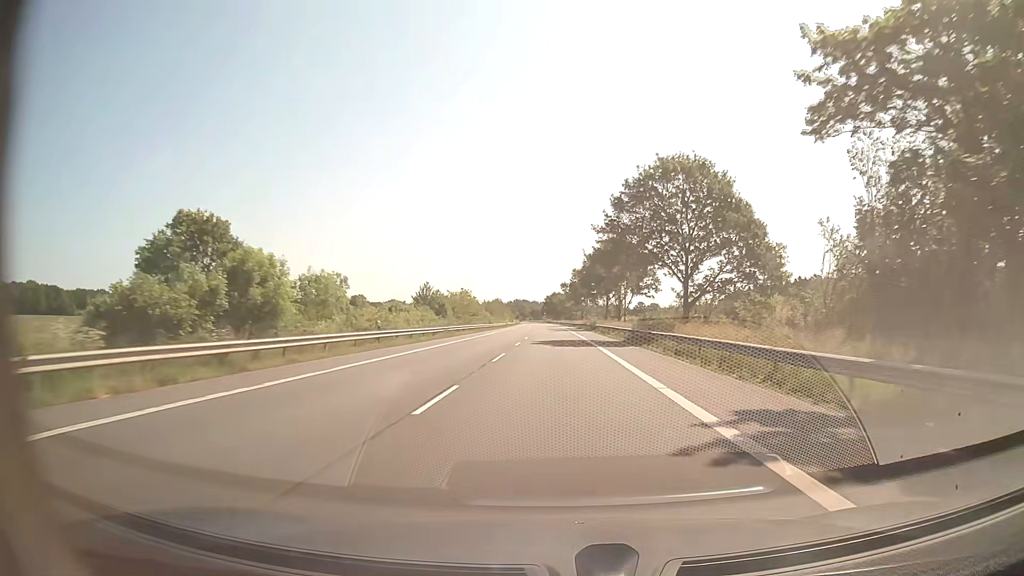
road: secondary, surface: asphalt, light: Day
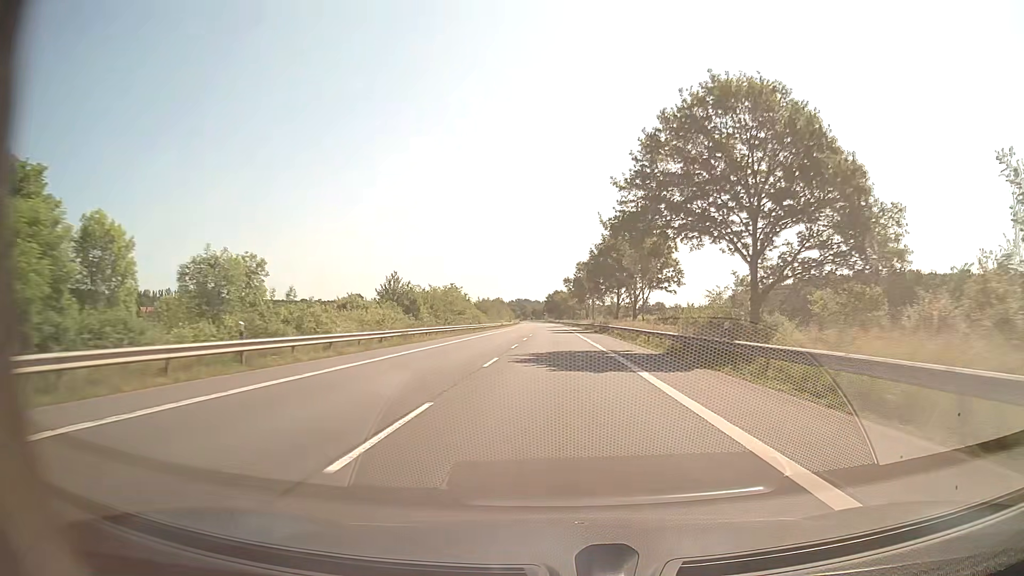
(0.0, +15.5) m; 0°
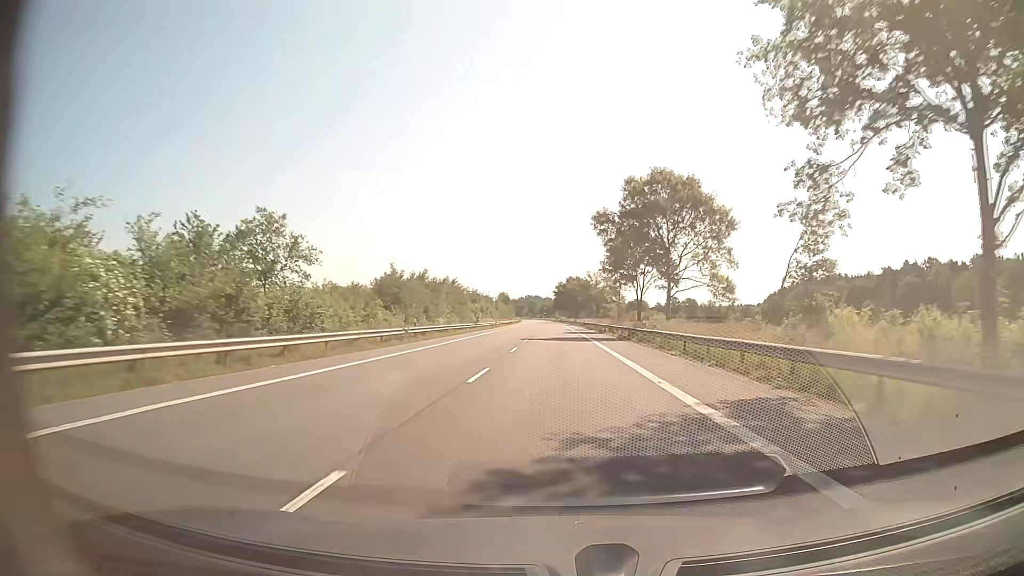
(-0.7, +78.2) m; -1°
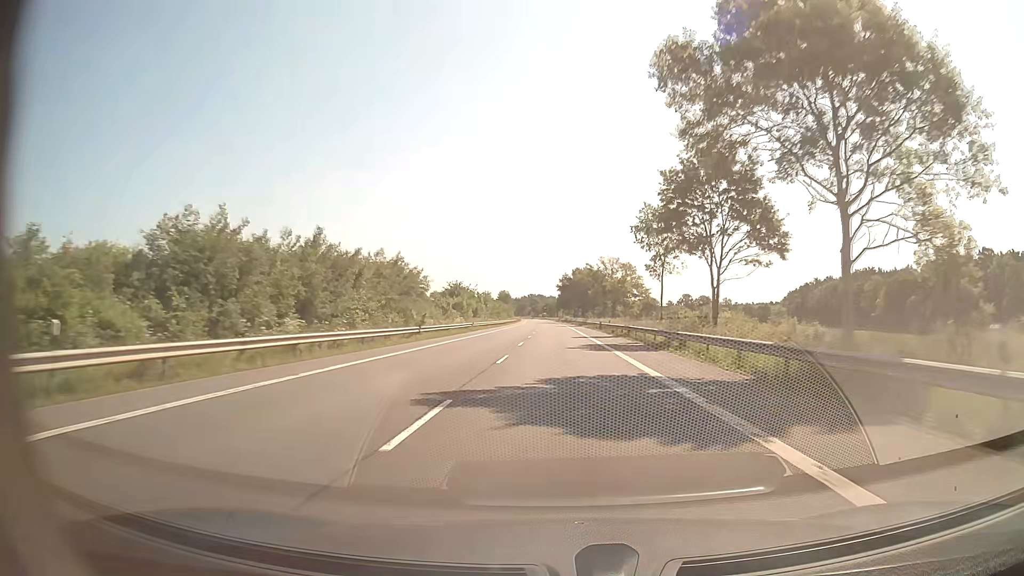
(-0.2, +31.5) m; 0°
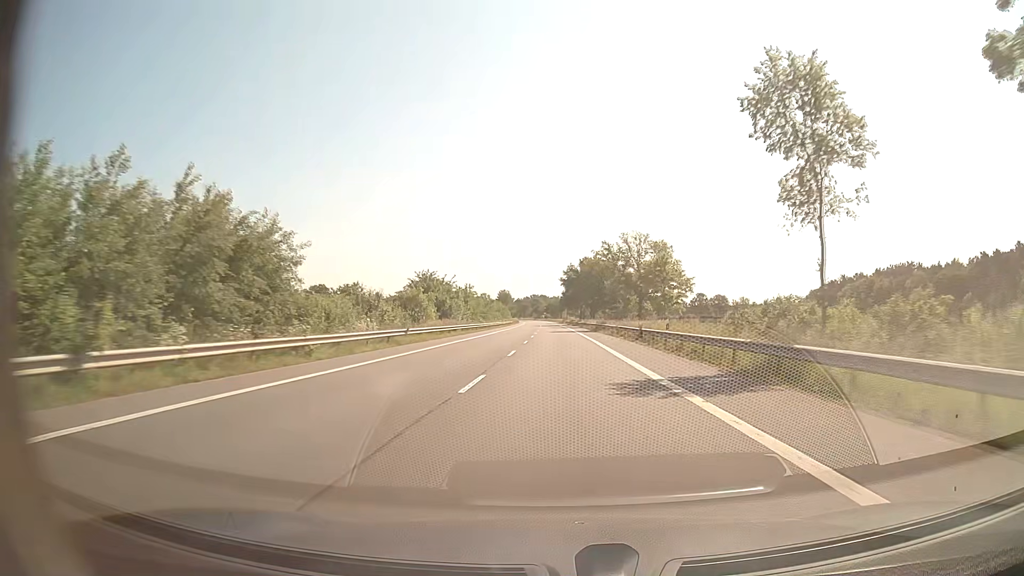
(-0.1, +31.6) m; 0°
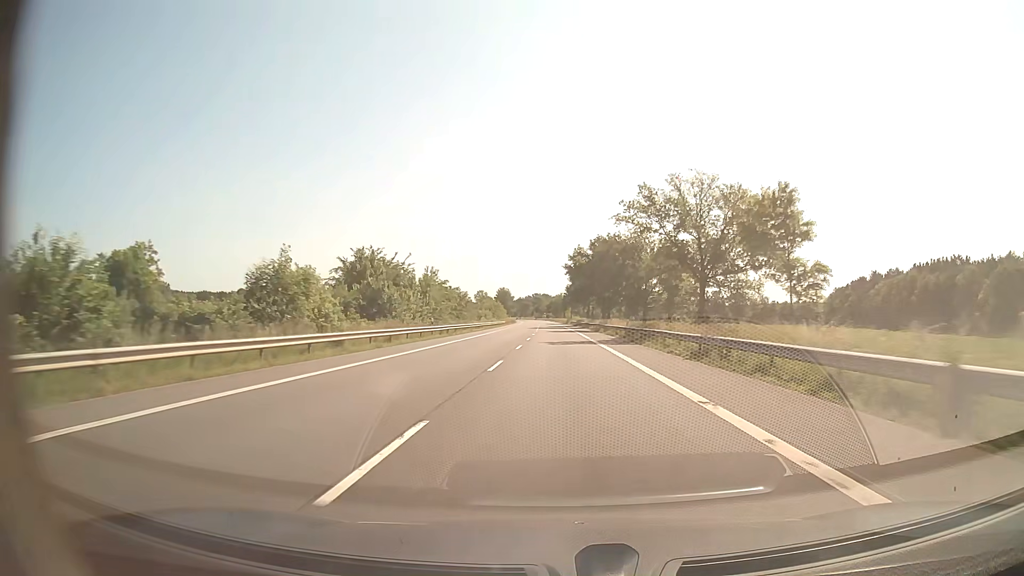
(-0.1, +31.6) m; 0°
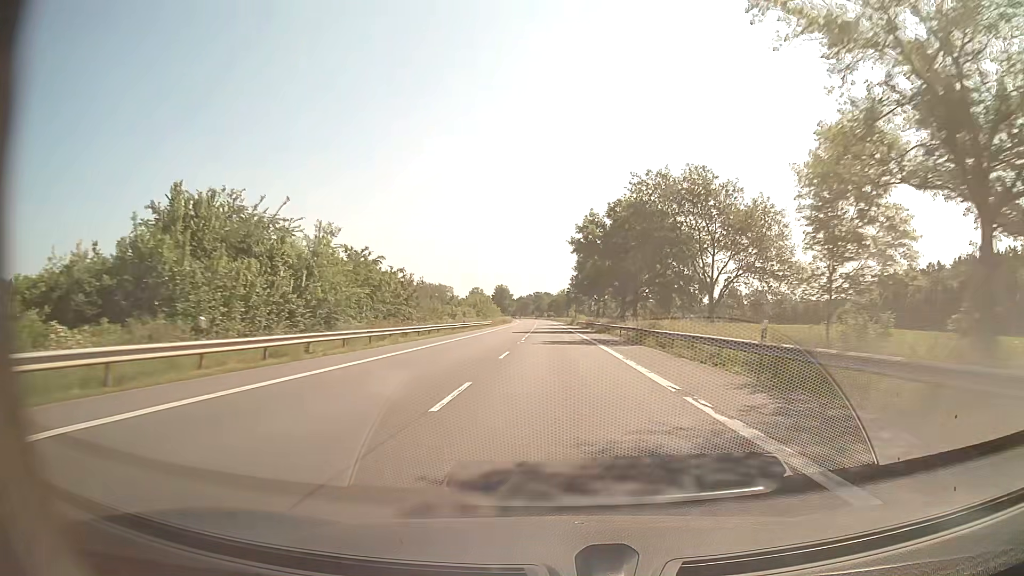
(0.0, +31.7) m; 0°
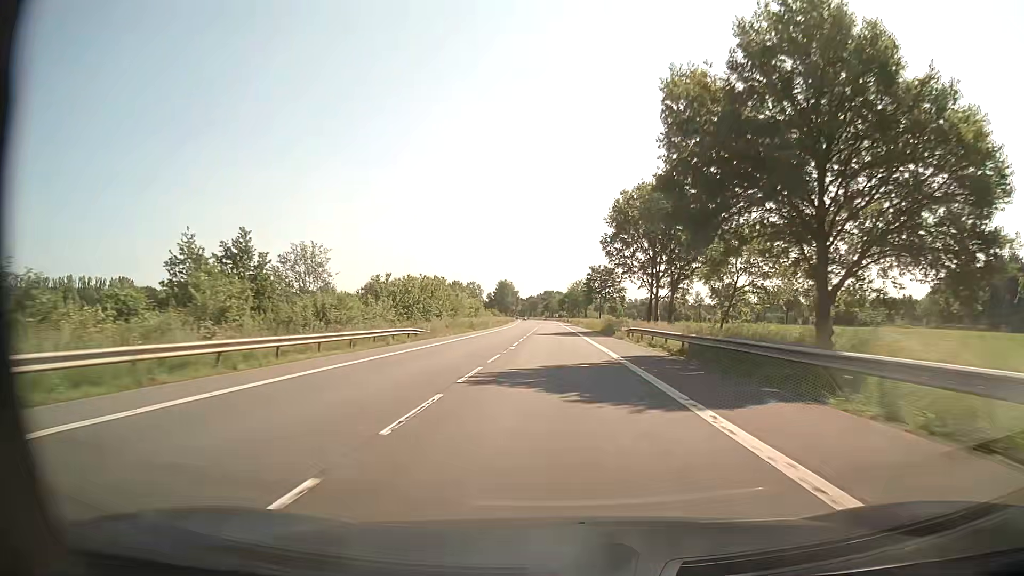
(-0.4, +63.3) m; -1°
(0, +10) (0, +20) (0, +30) (0, +40) (0, +50) (-1, +60) (-1, +70) (-1, +80) (-1, +90) (-1, +100) m
